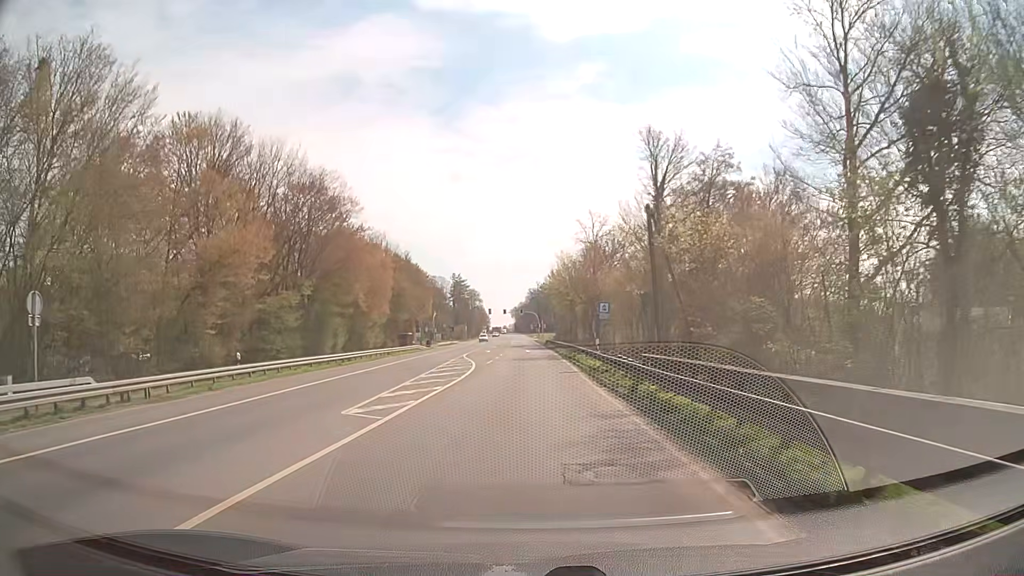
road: secondary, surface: asphalt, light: Day
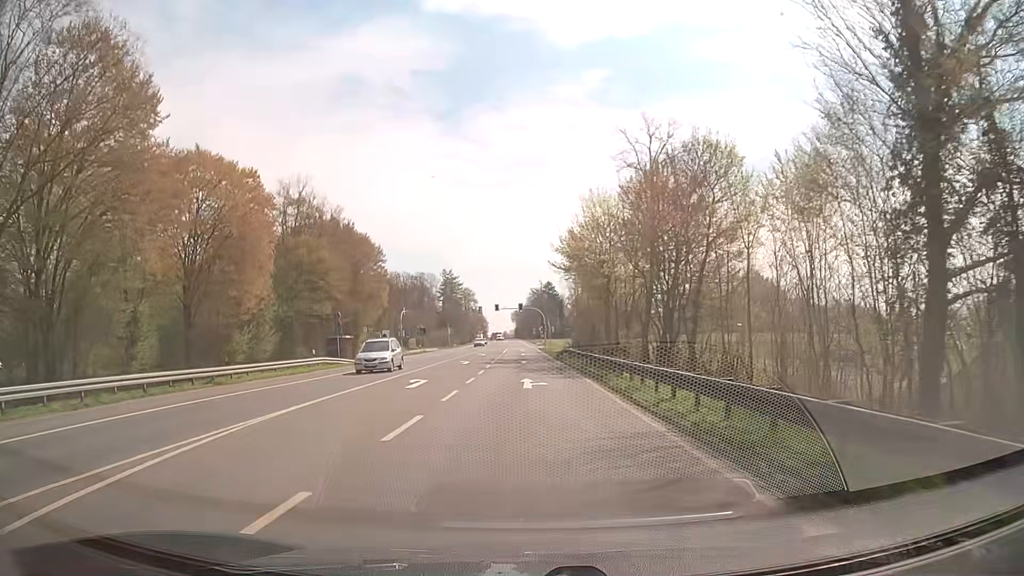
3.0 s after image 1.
(+0.1, +37.9) m; 0°
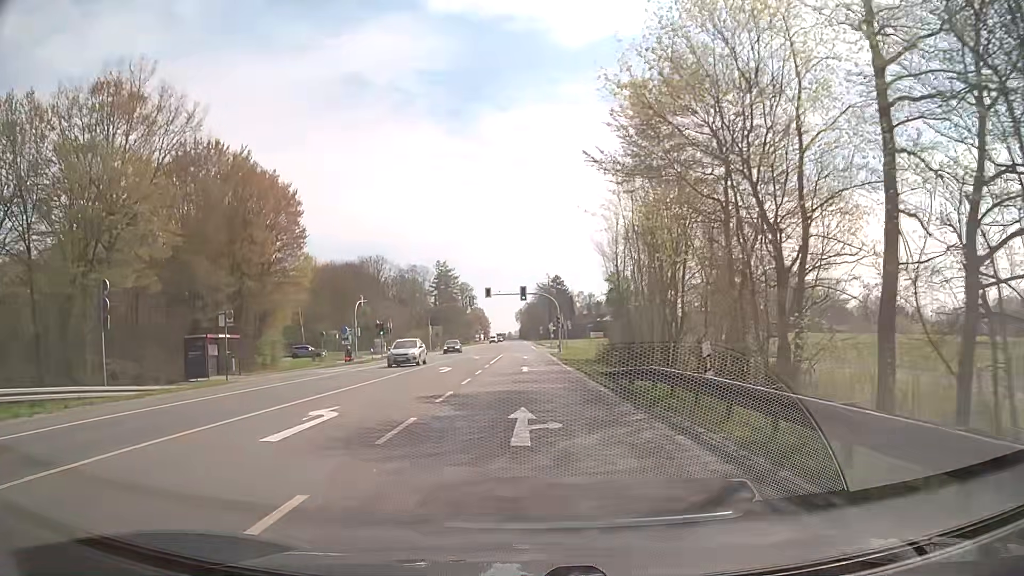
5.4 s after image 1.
(-0.1, +30.4) m; -1°
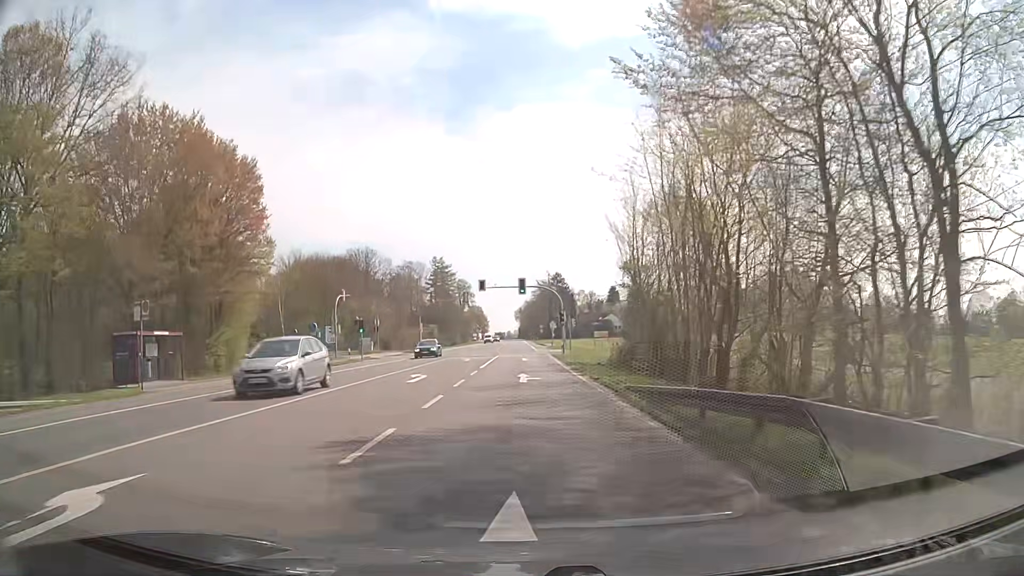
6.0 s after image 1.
(0.0, +7.6) m; 0°
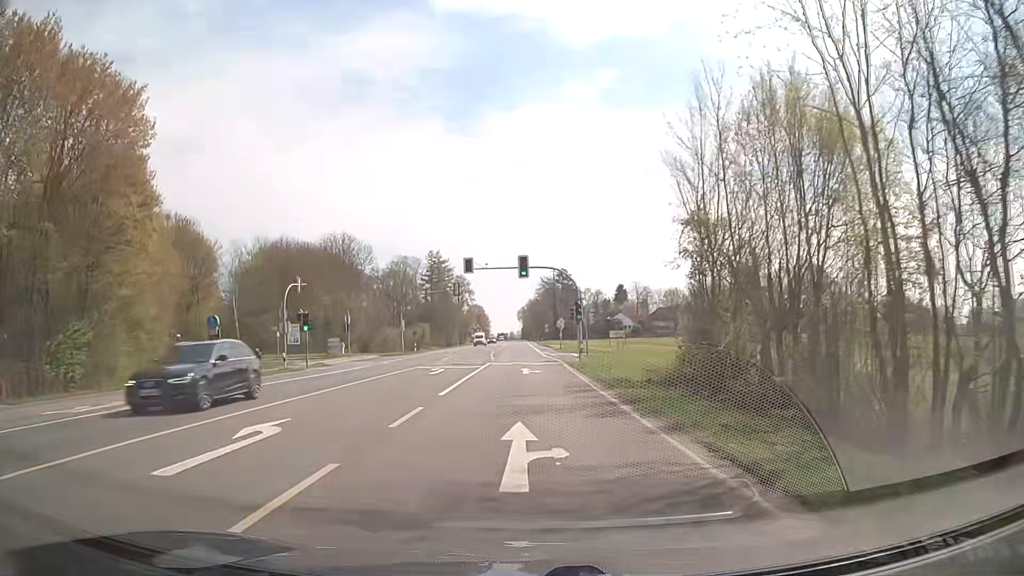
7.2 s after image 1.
(0.0, +15.2) m; 0°
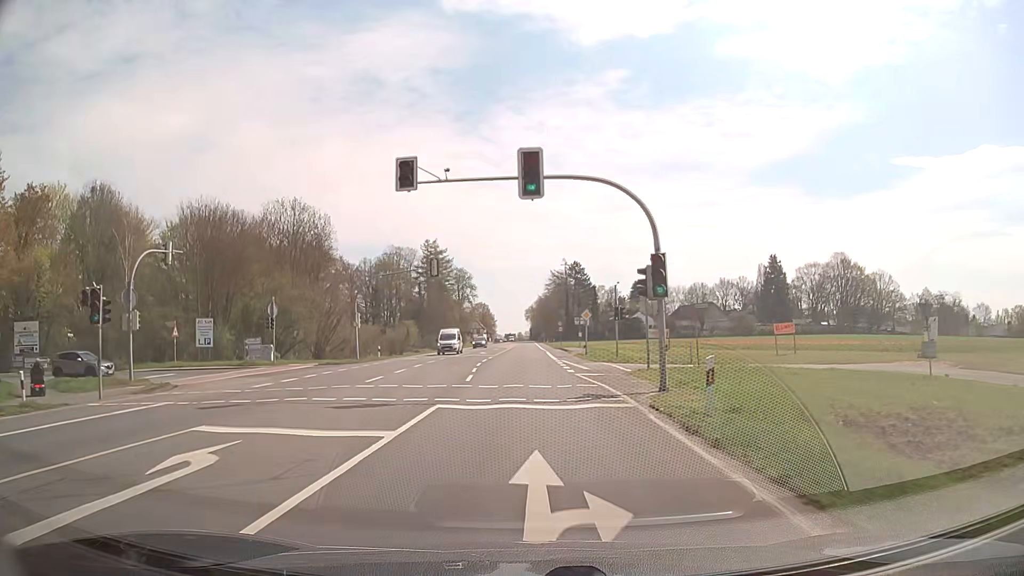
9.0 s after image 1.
(-0.1, +22.8) m; 0°
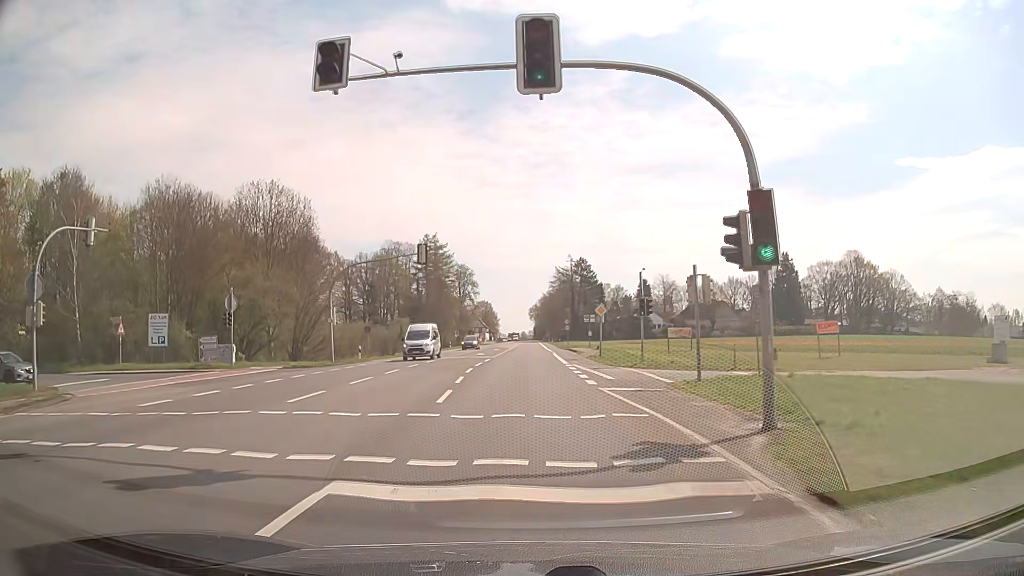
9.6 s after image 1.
(0.0, +7.6) m; -1°
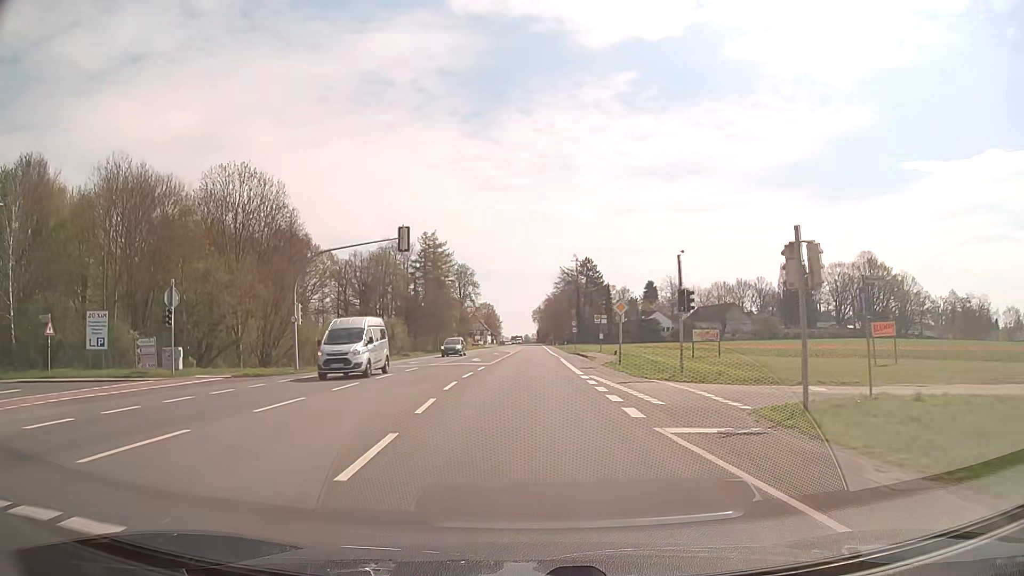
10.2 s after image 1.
(0.0, +7.6) m; 0°
(0, +10) (0, +20) (0, +30) (0, +40) (0, +50) (0, +60) (0, +70) (+1, +80) (+1, +90) (+1, +100) m
